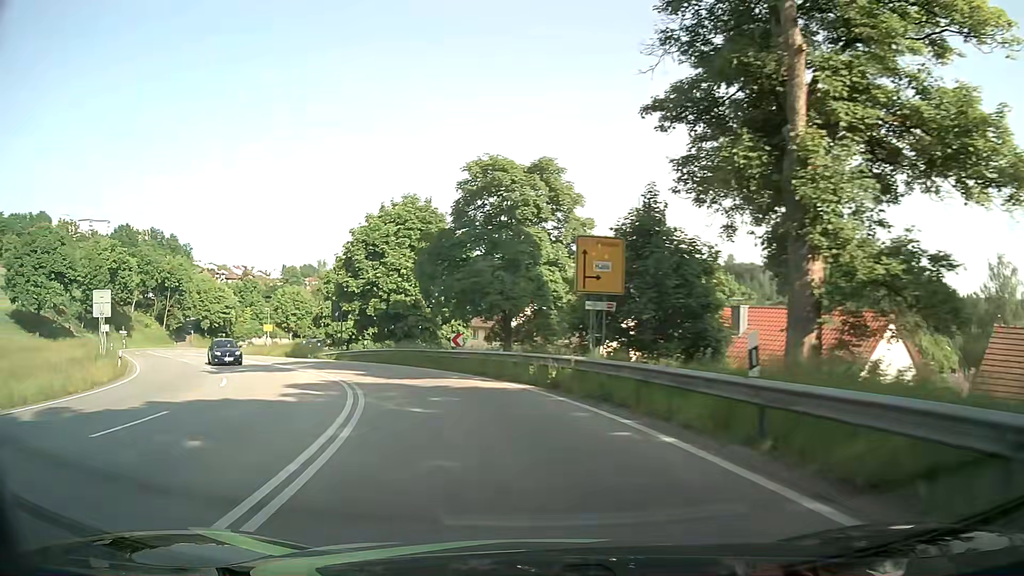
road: primary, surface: asphalt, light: Day
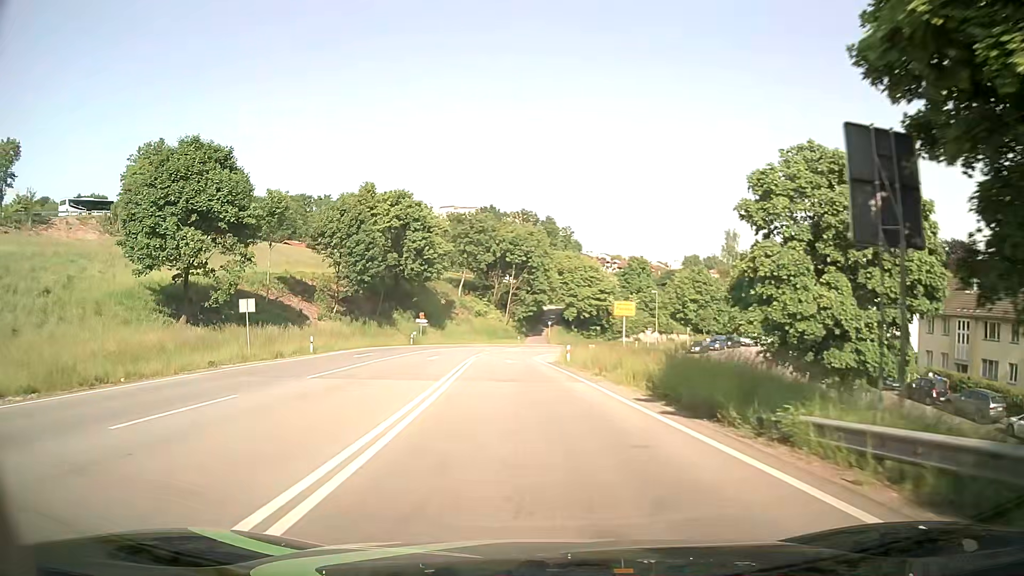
(-11.9, +35.4) m; -35°
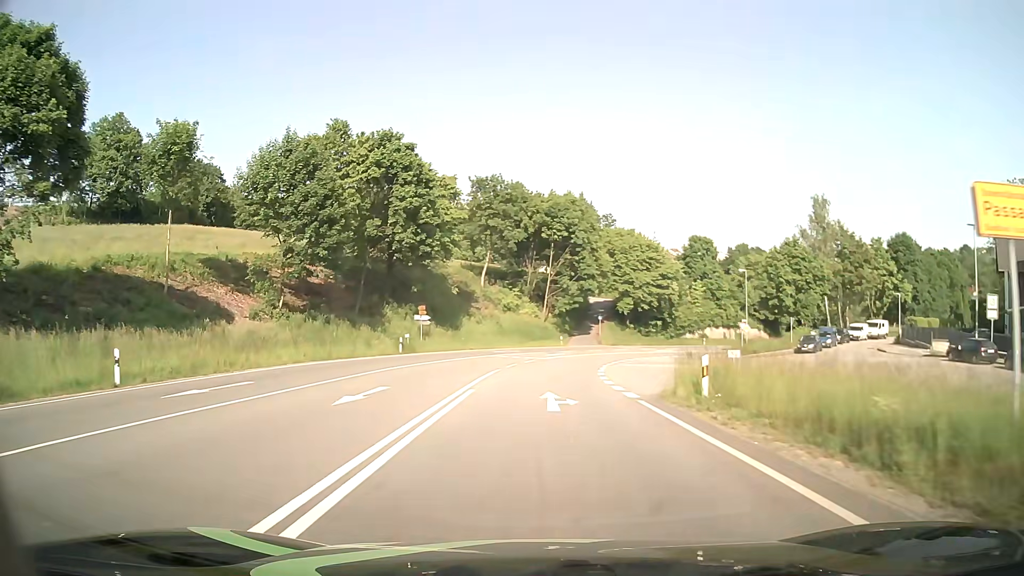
(-0.9, +23.1) m; -3°
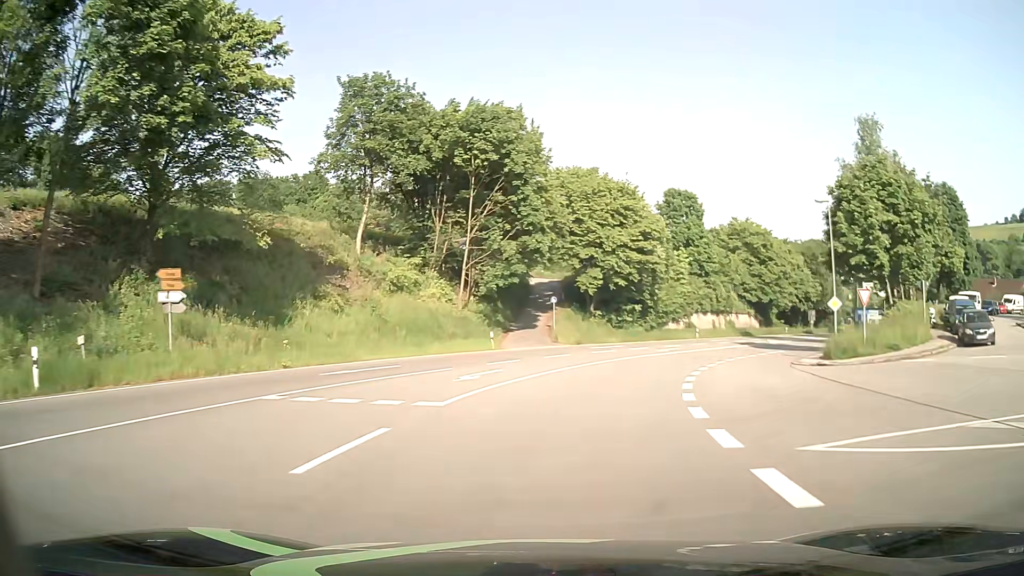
(+0.9, +30.9) m; +6°
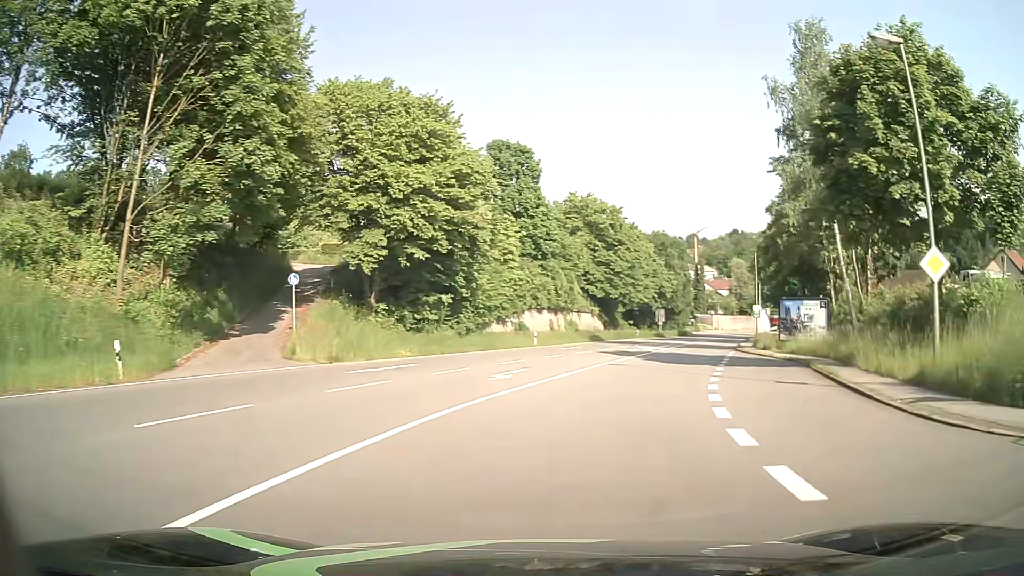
(+2.9, +22.4) m; +16°
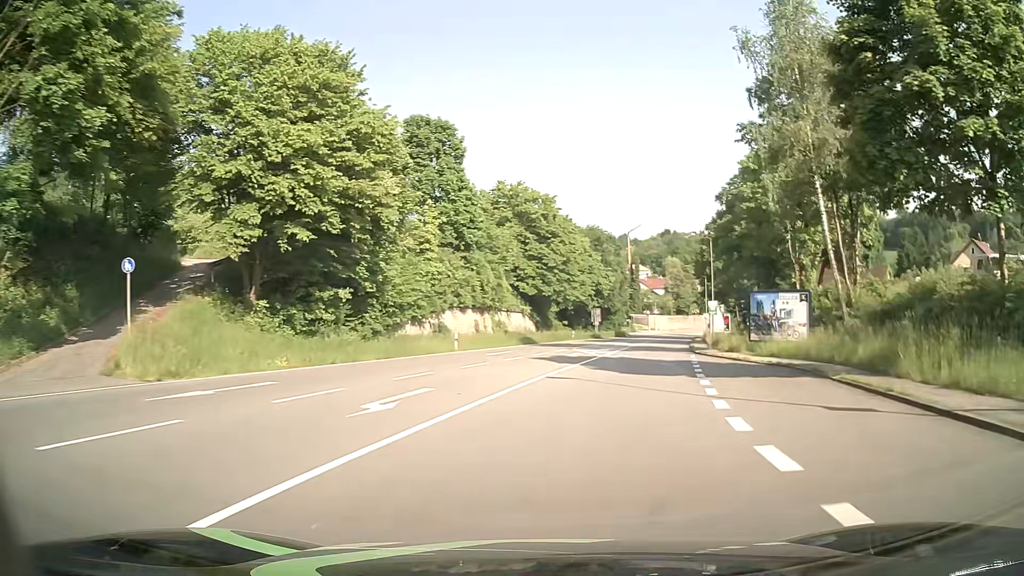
(+0.4, +7.5) m; +6°
